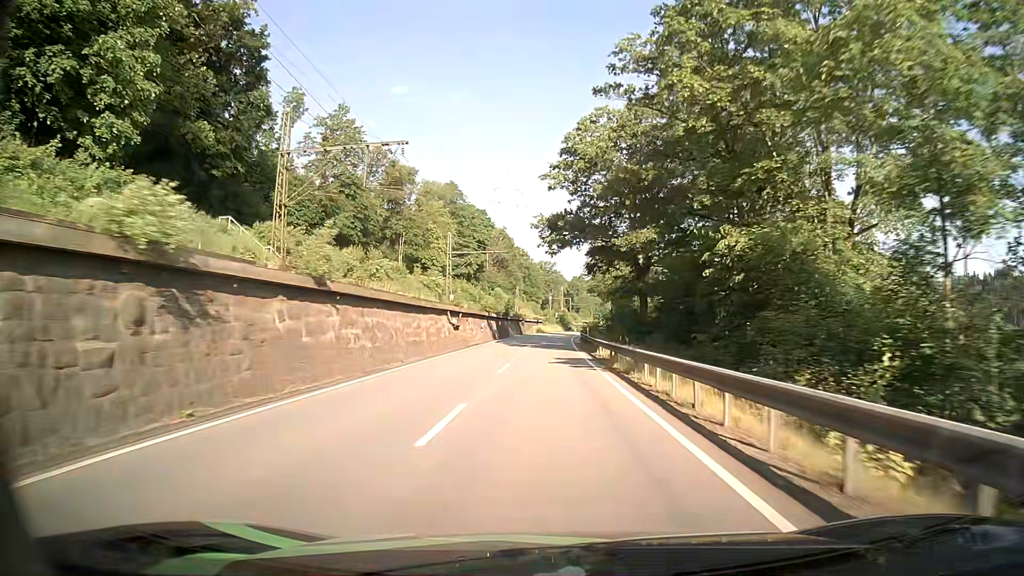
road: primary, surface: asphalt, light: Day
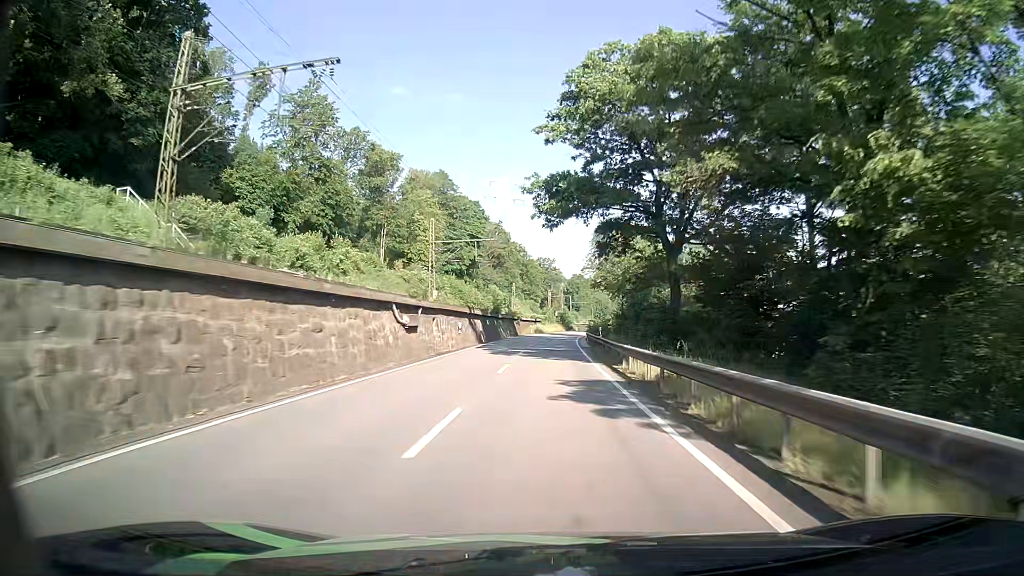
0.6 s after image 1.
(0.0, +12.5) m; 0°
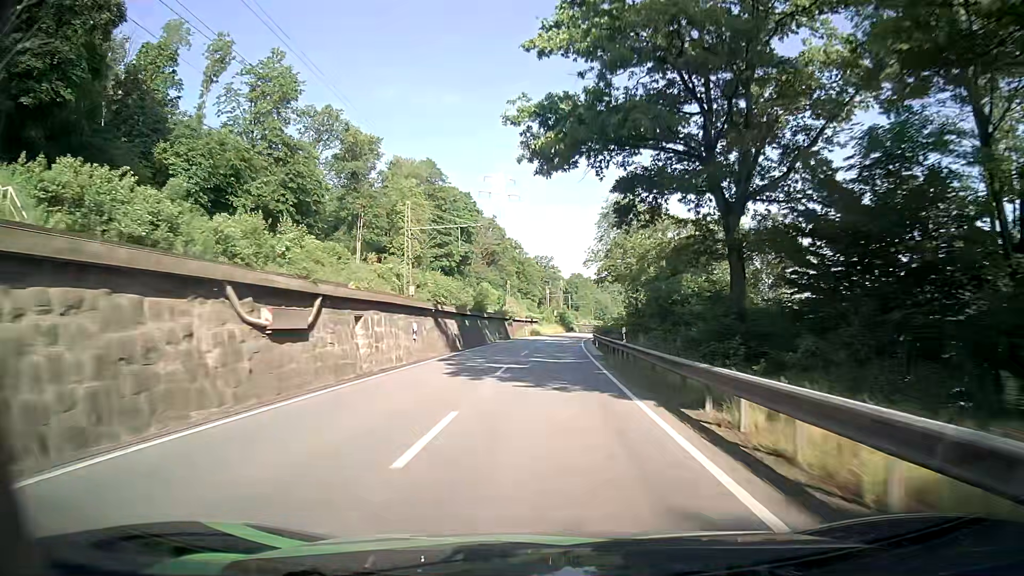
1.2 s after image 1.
(0.0, +12.5) m; 0°
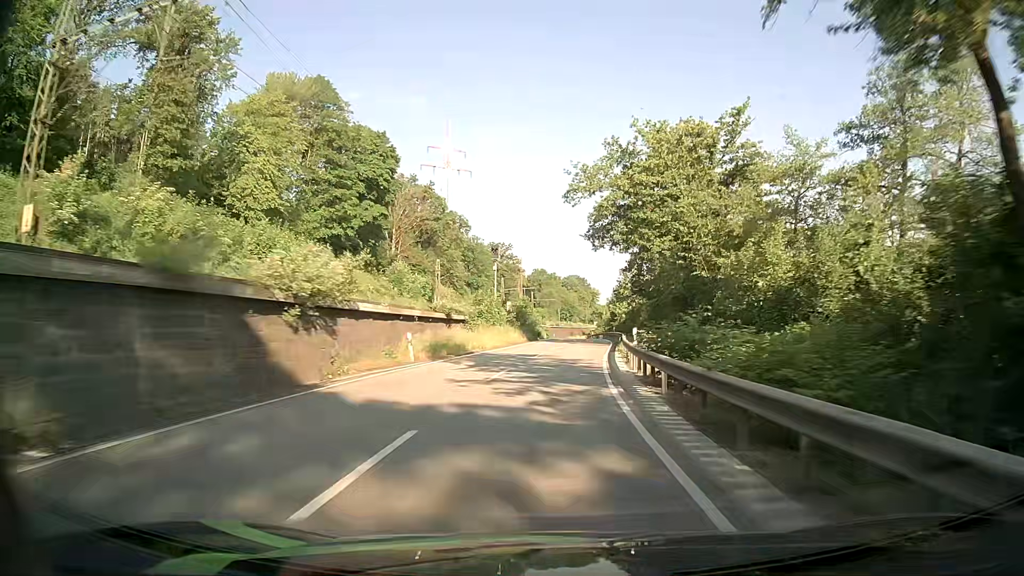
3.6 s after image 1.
(+1.2, +49.4) m; +3°
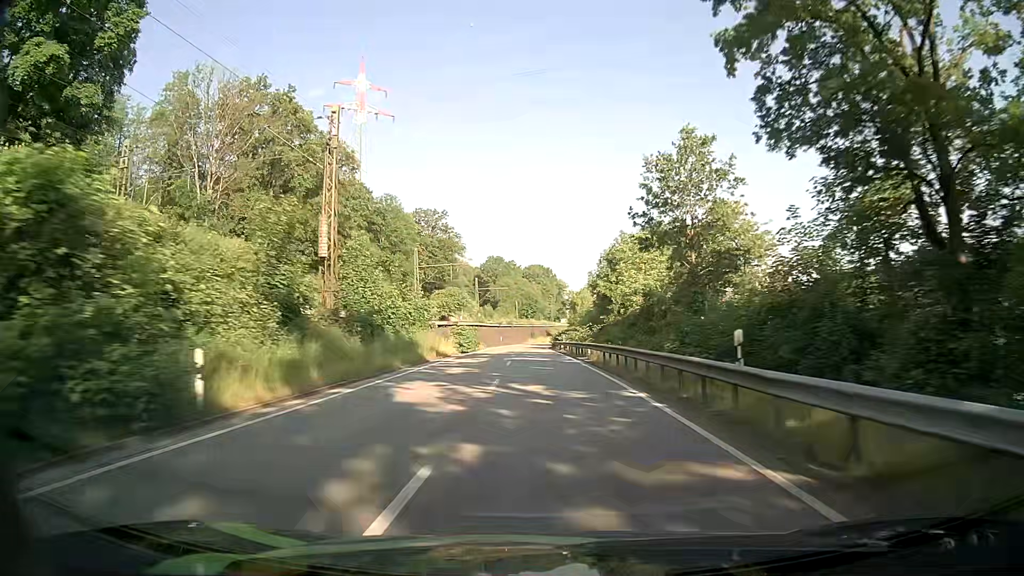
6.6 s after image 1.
(+3.8, +61.6) m; +4°
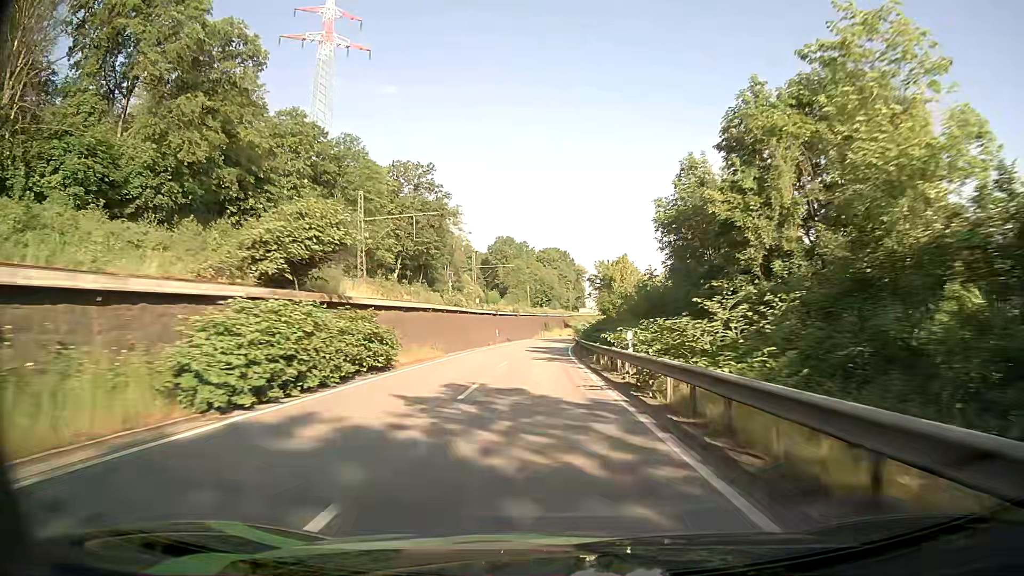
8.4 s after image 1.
(-0.6, +37.8) m; -1°
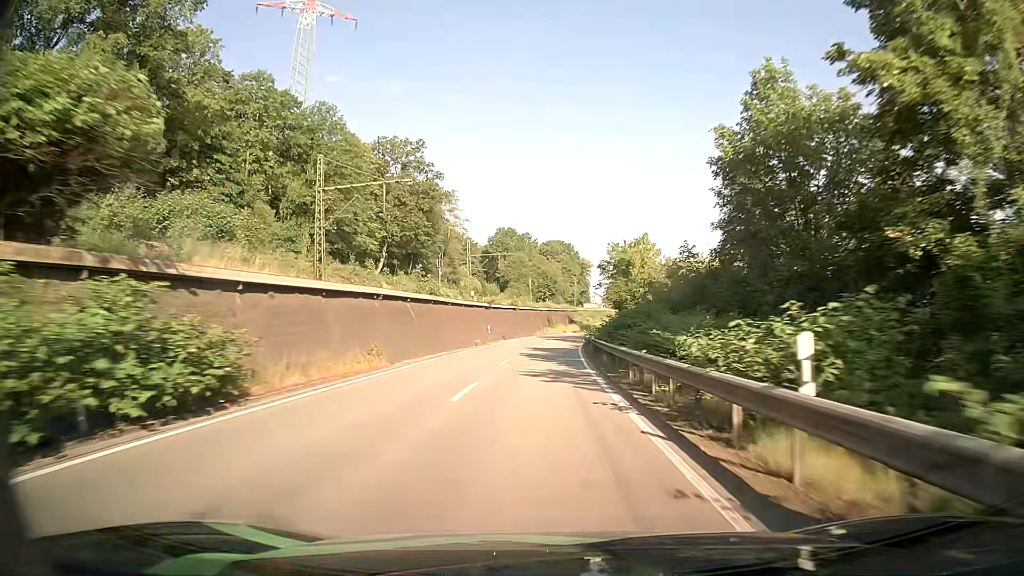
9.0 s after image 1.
(0.0, +12.8) m; 0°
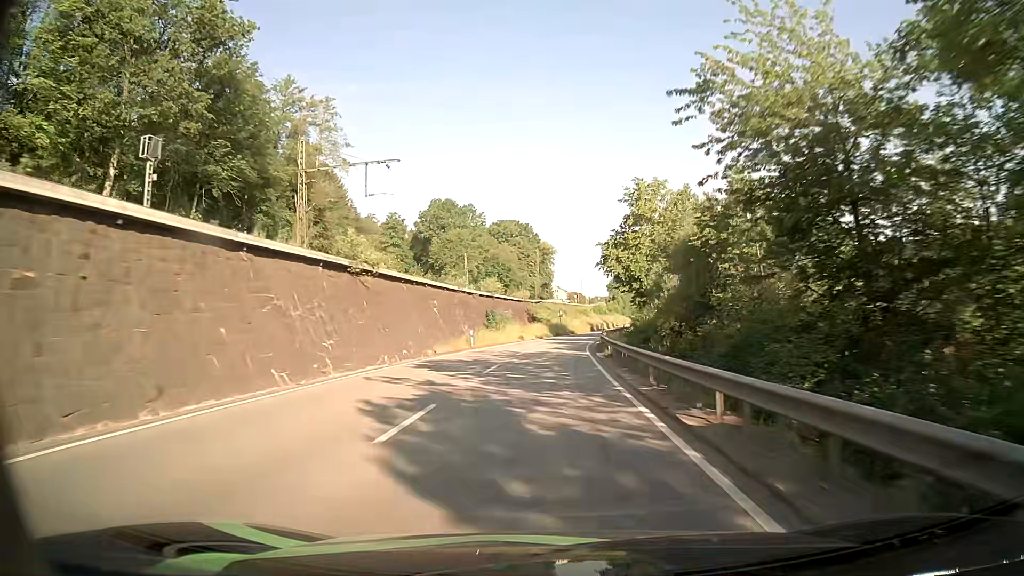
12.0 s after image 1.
(+1.3, +64.0) m; +3°
(0, +10) (0, +20) (+1, +30) (+1, +40) (+2, +50) (+3, +60) (+4, +70) (+5, +80) (+7, +90) (+8, +100) m
